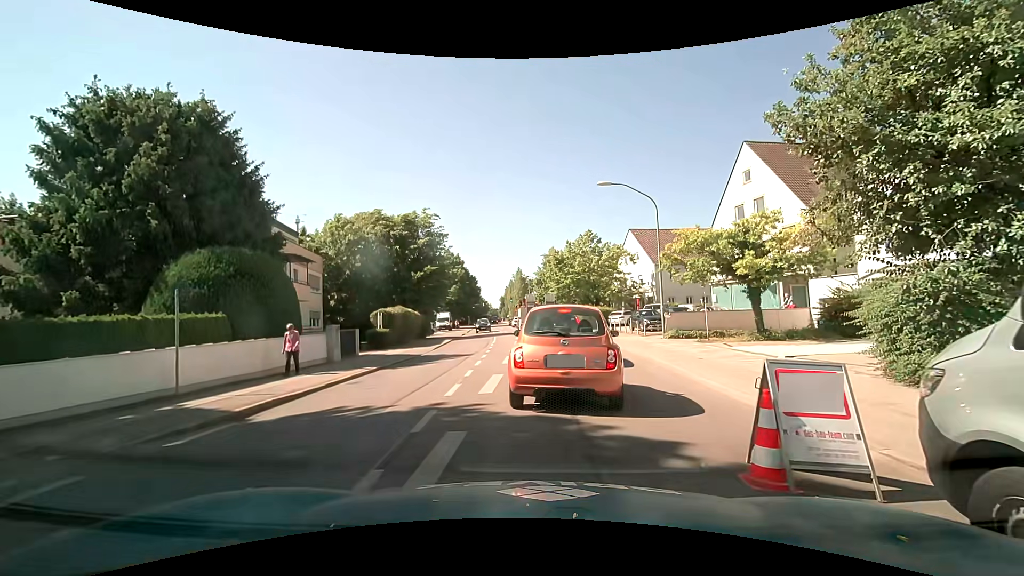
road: secondary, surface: asphalt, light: Day
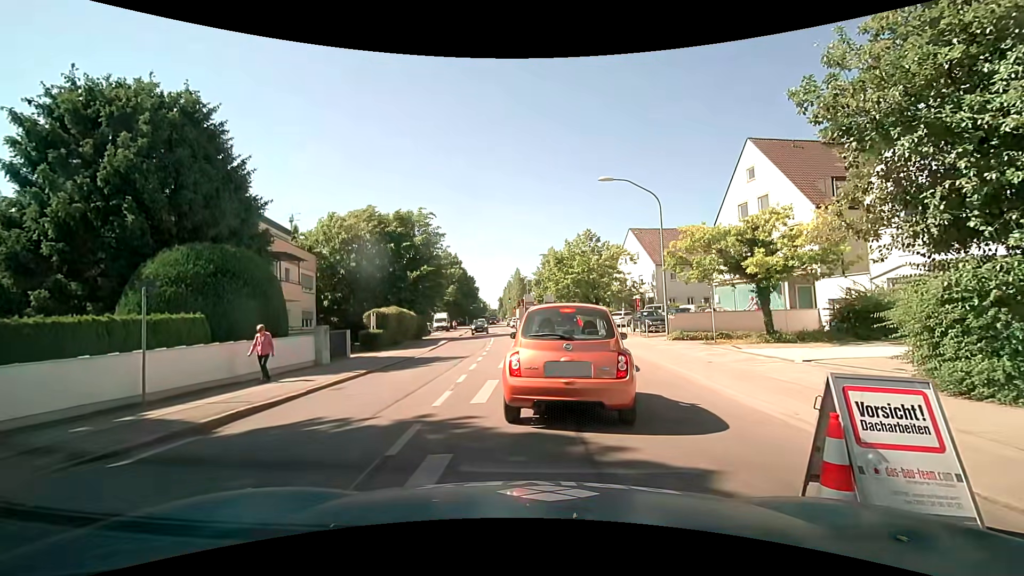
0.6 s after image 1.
(0.0, +0.9) m; 0°
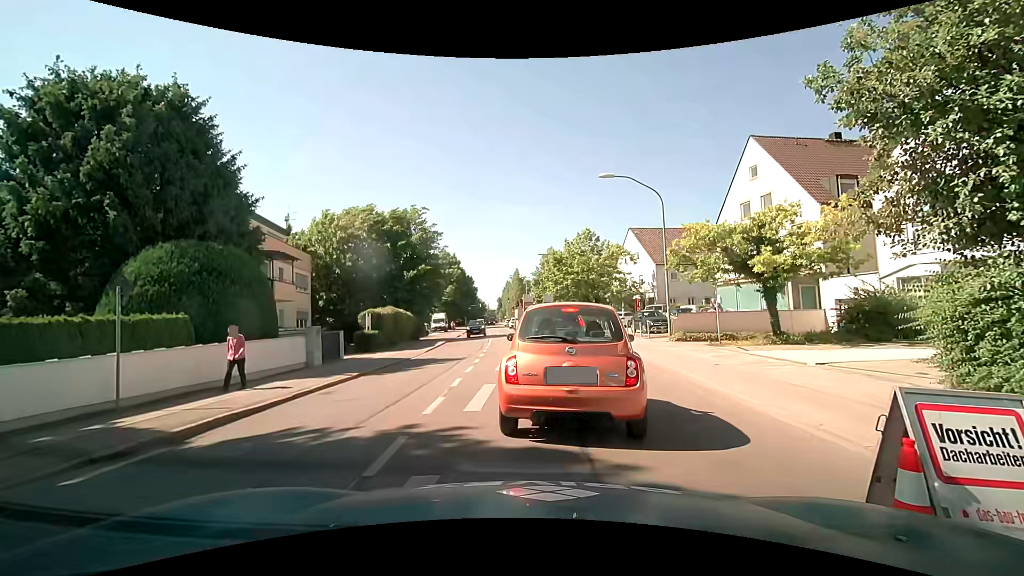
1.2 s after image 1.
(0.0, +0.6) m; 0°
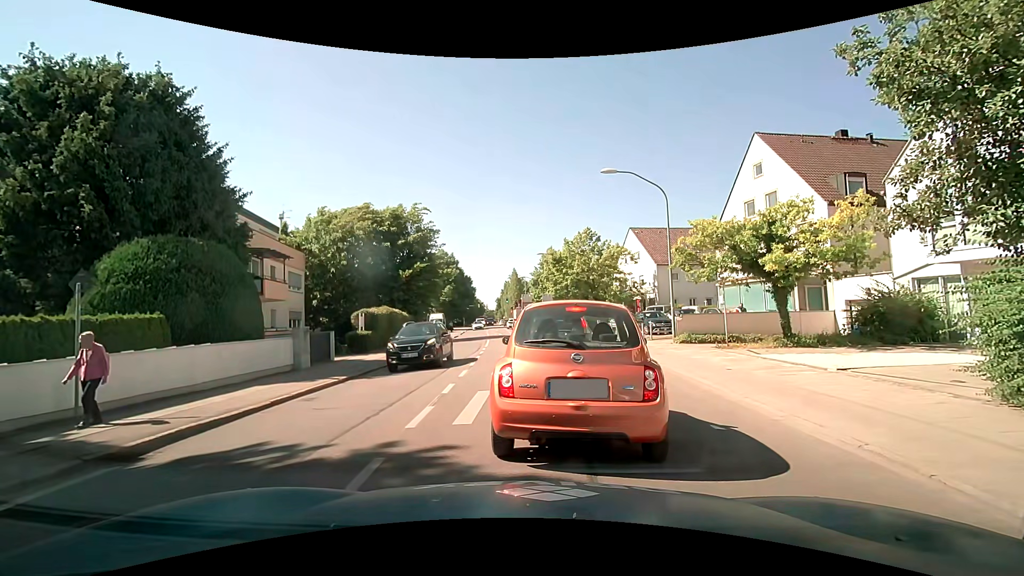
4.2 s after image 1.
(0.0, +0.9) m; 0°
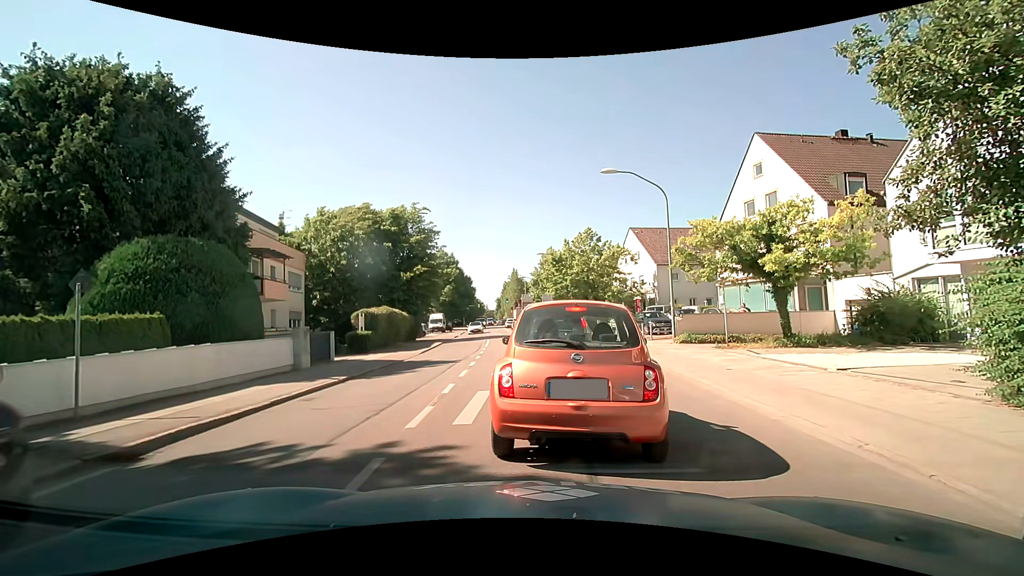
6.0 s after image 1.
(0.0, 0.0) m; 0°
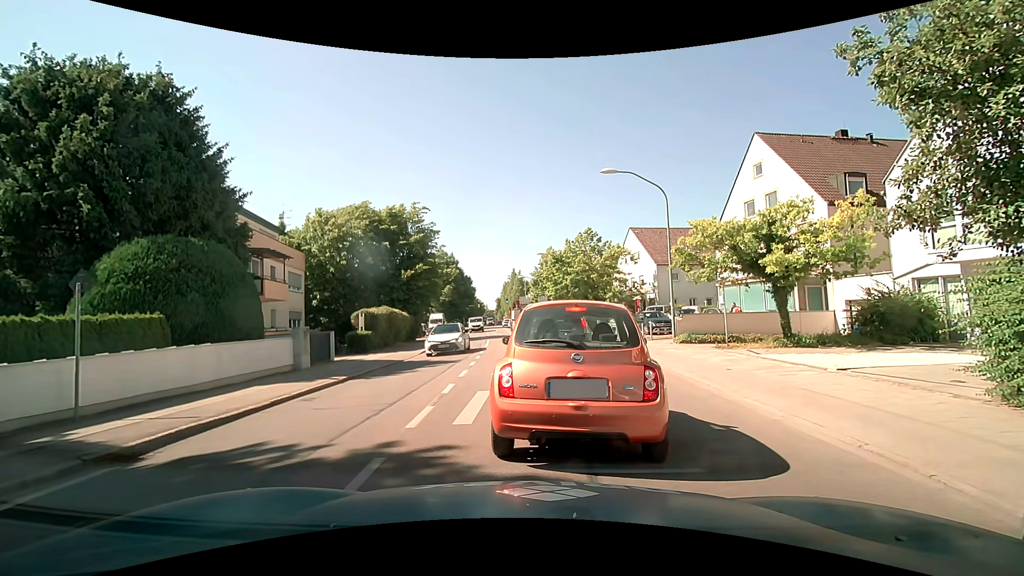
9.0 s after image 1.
(0.0, 0.0) m; 0°
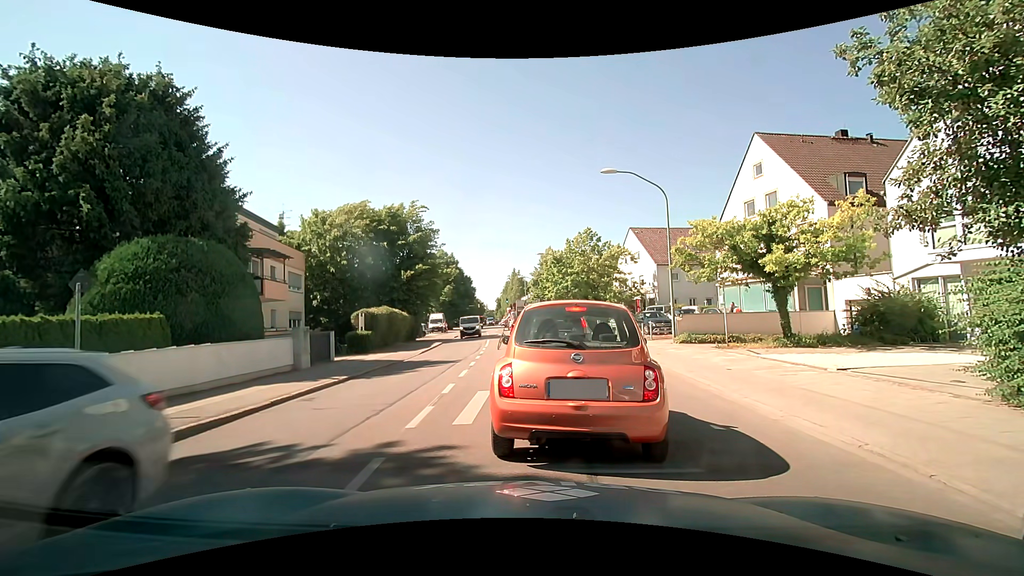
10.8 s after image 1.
(0.0, 0.0) m; 0°
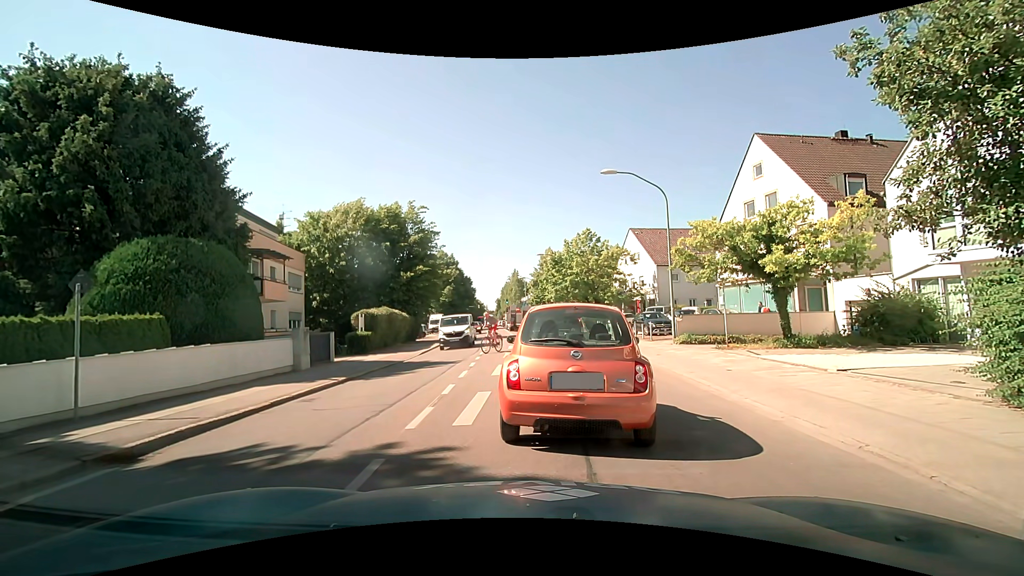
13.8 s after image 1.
(0.0, 0.0) m; 0°
